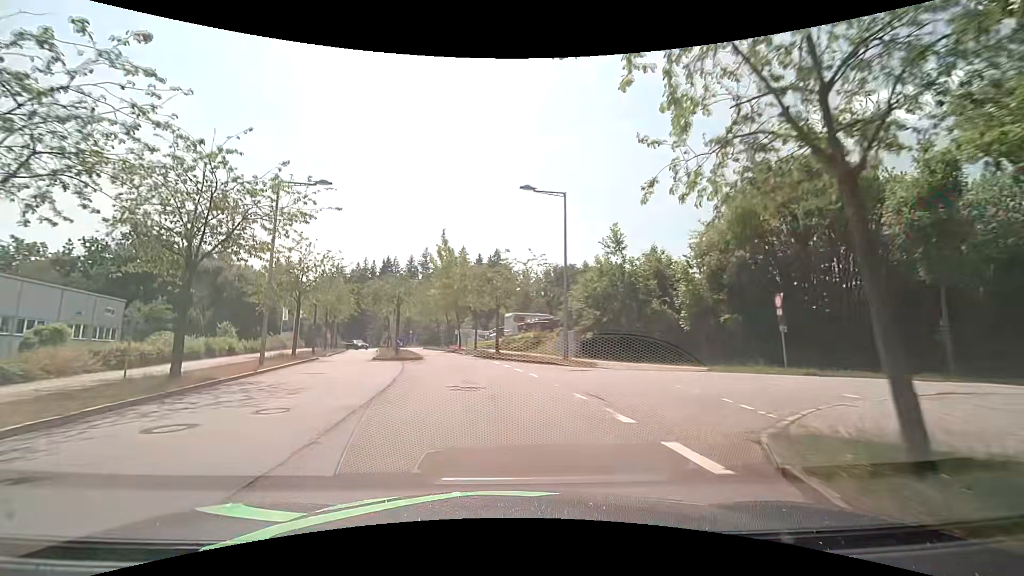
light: Day
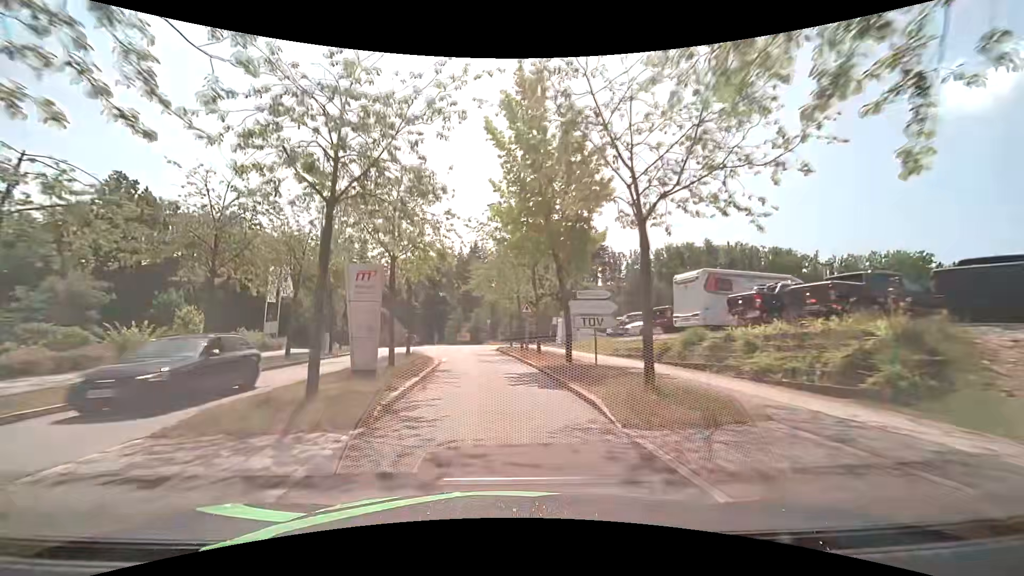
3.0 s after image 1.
(-3.0, +31.8) m; -11°
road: residential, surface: asphalt
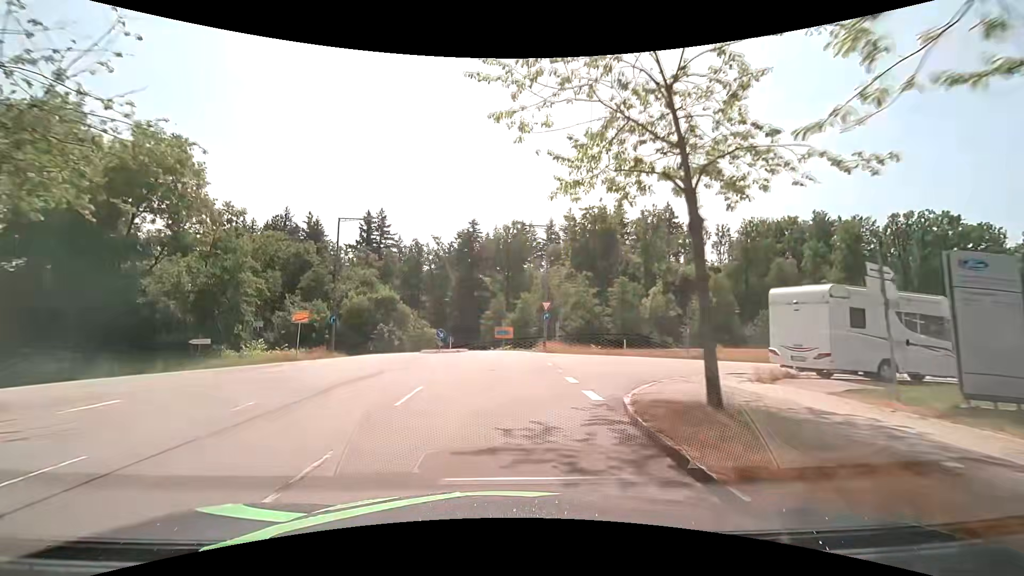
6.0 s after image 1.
(-1.7, +33.2) m; -6°
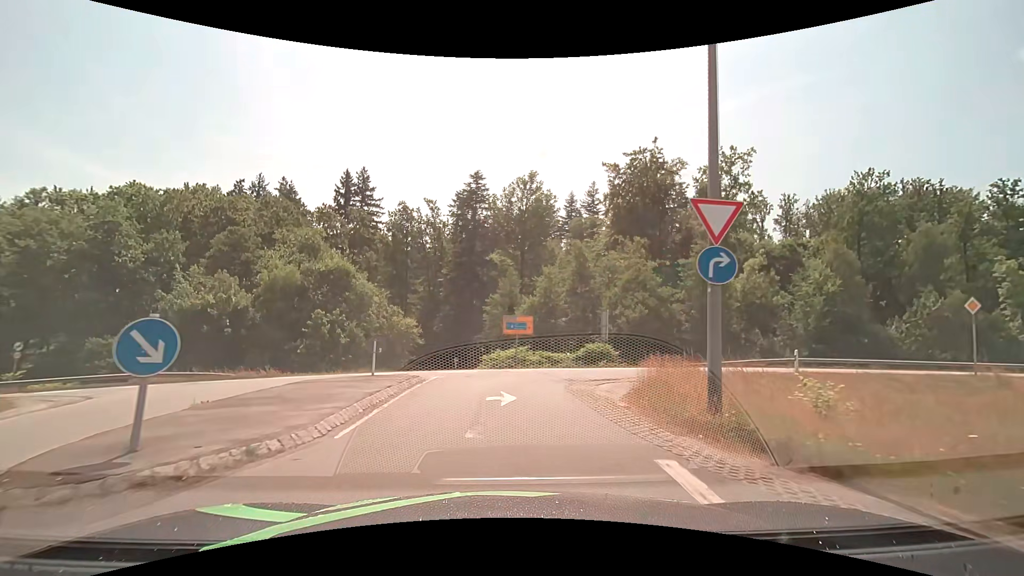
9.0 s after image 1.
(+0.1, +26.2) m; -1°
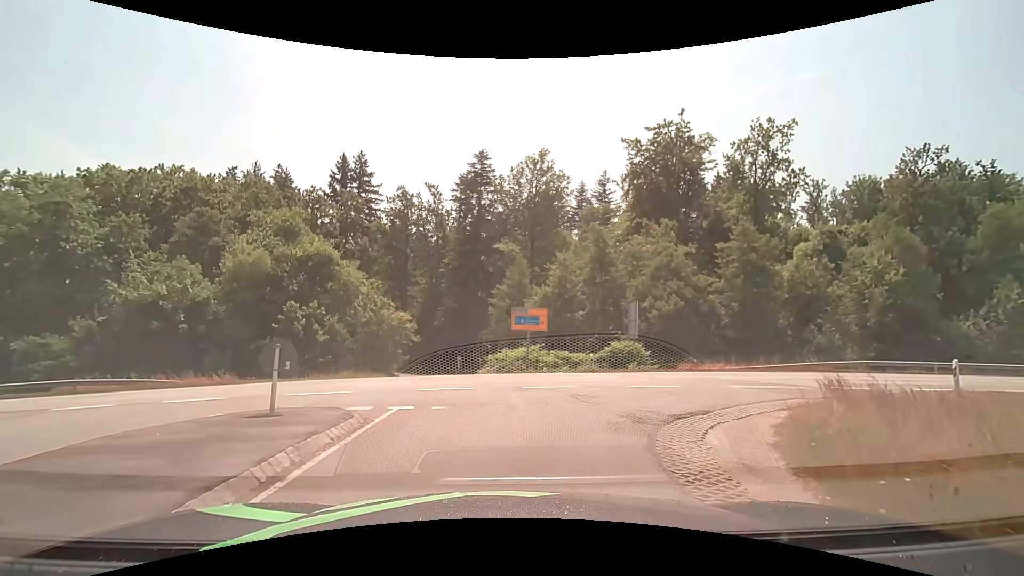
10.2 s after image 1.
(0.0, +6.7) m; -1°
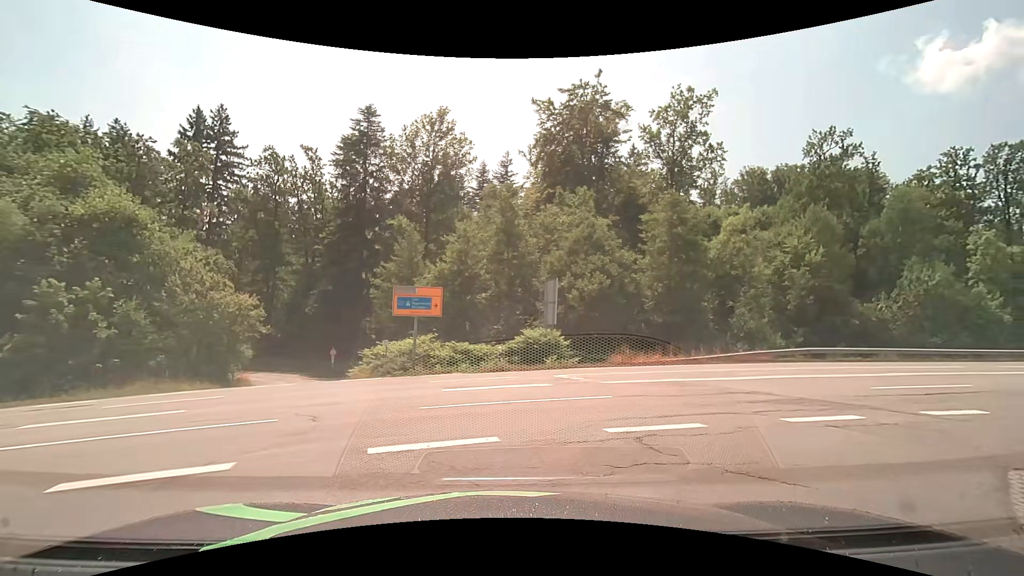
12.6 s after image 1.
(+0.4, +8.0) m; +11°
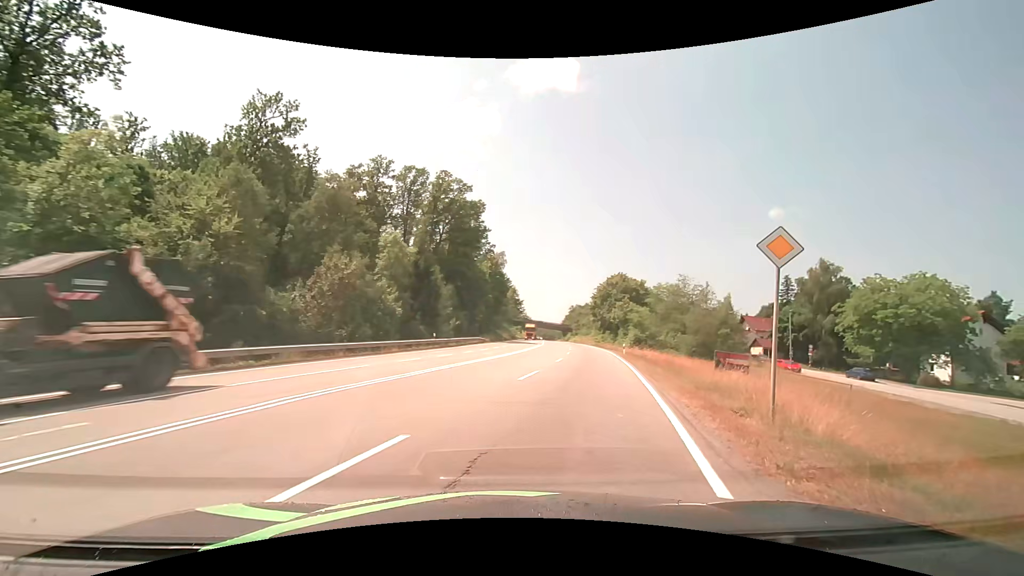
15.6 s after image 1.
(+7.0, +11.5) m; +59°
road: secondary
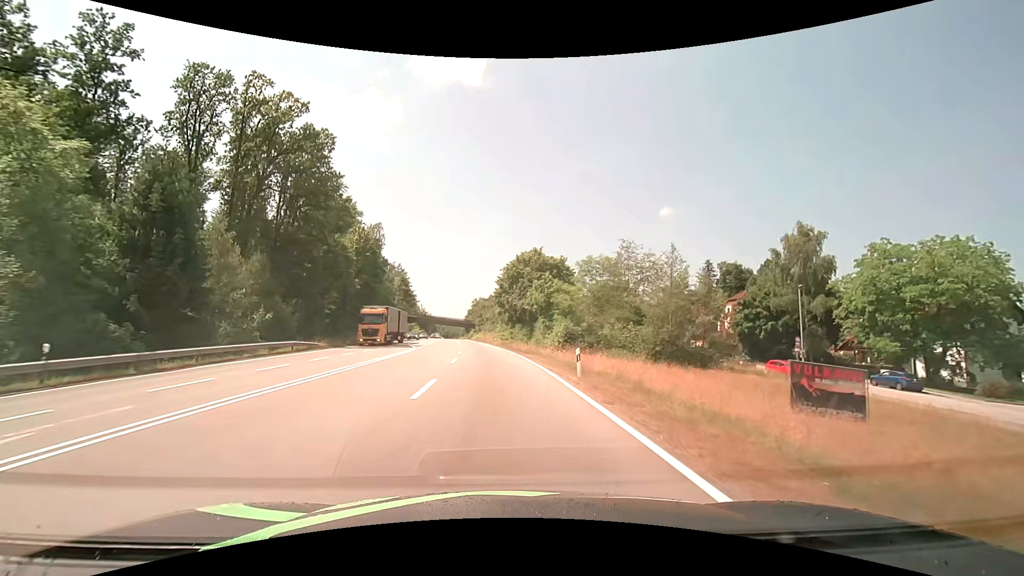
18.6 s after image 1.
(+4.9, +28.0) m; +12°
(0, +10) (0, +20) (-1, +30) (-2, +40) (-2, +50) (-3, +60) (-5, +70) (-6, +80) (-7, +90) (-8, +100) m
